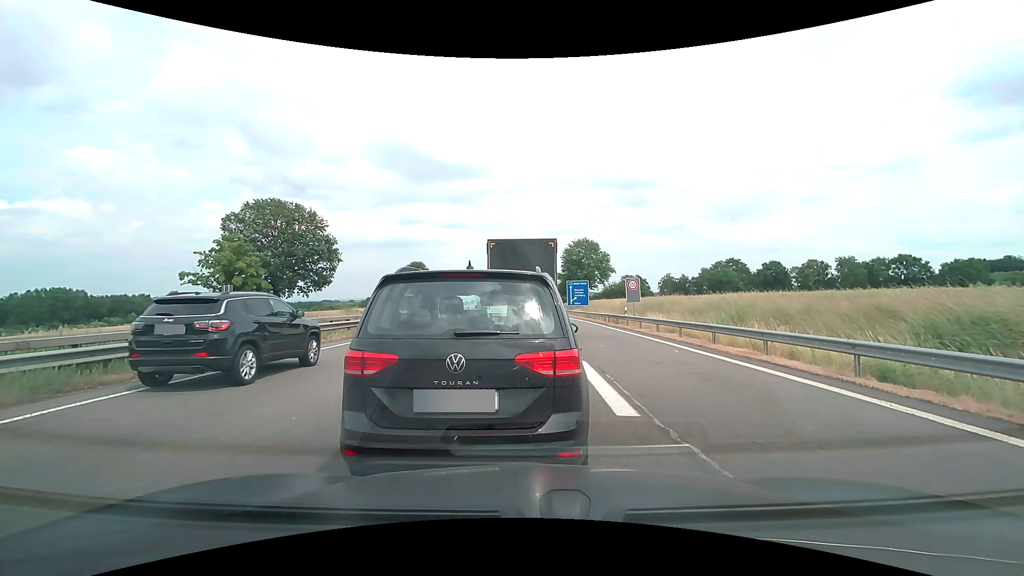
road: motorway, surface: asphalt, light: Day
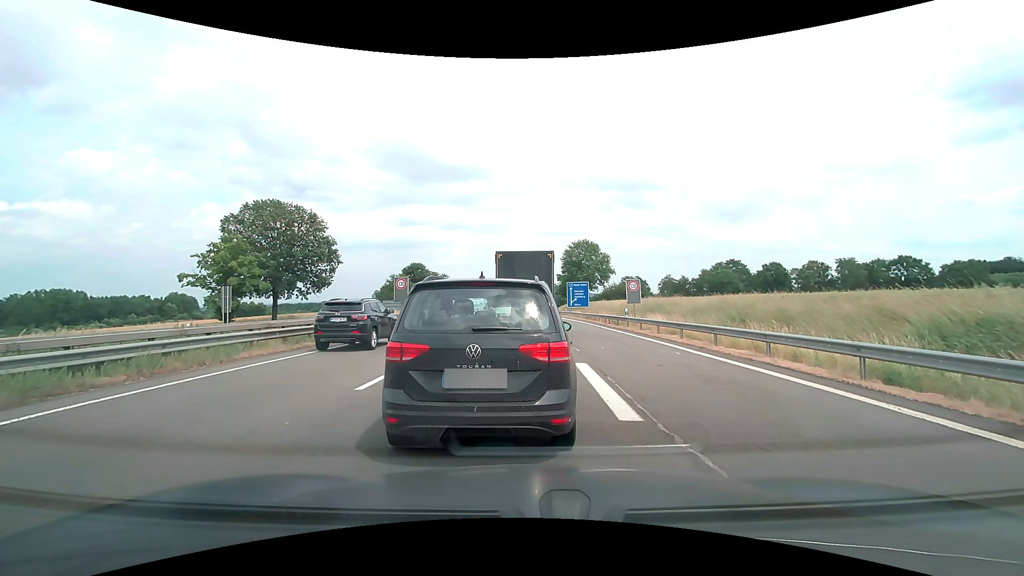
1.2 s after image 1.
(0.0, +0.1) m; 0°
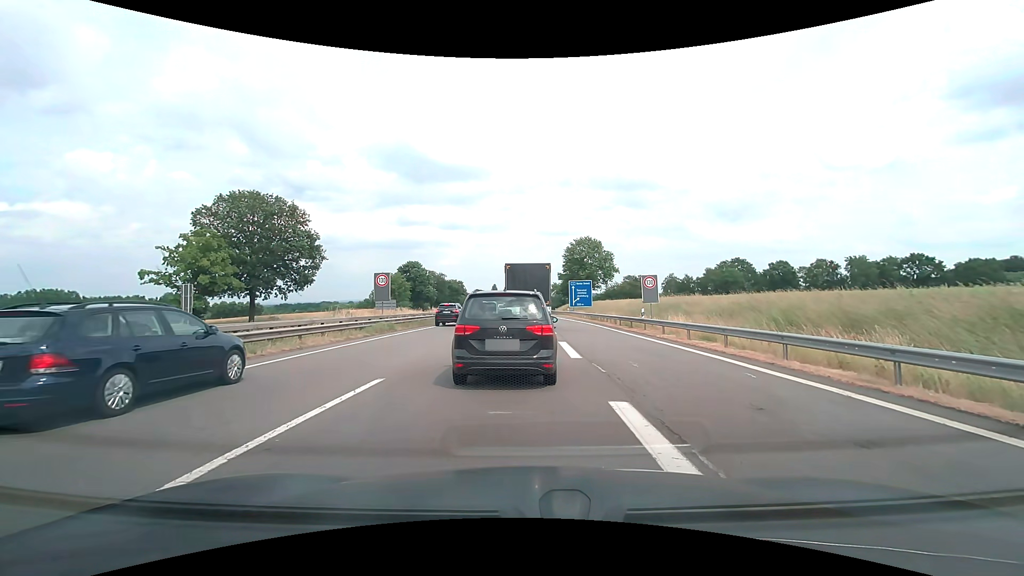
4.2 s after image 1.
(0.0, +5.0) m; +1°
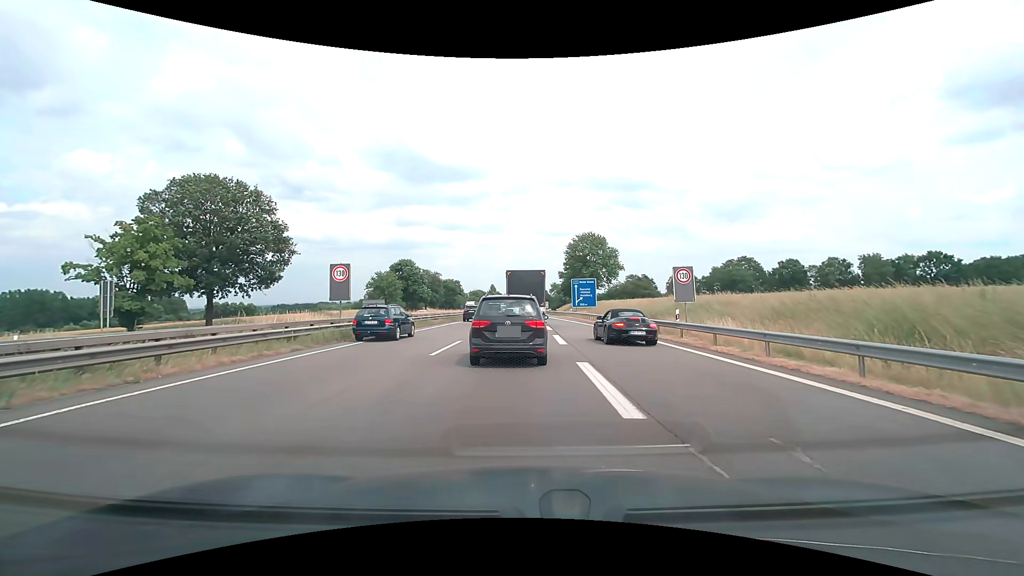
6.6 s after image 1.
(-0.1, +7.1) m; -1°
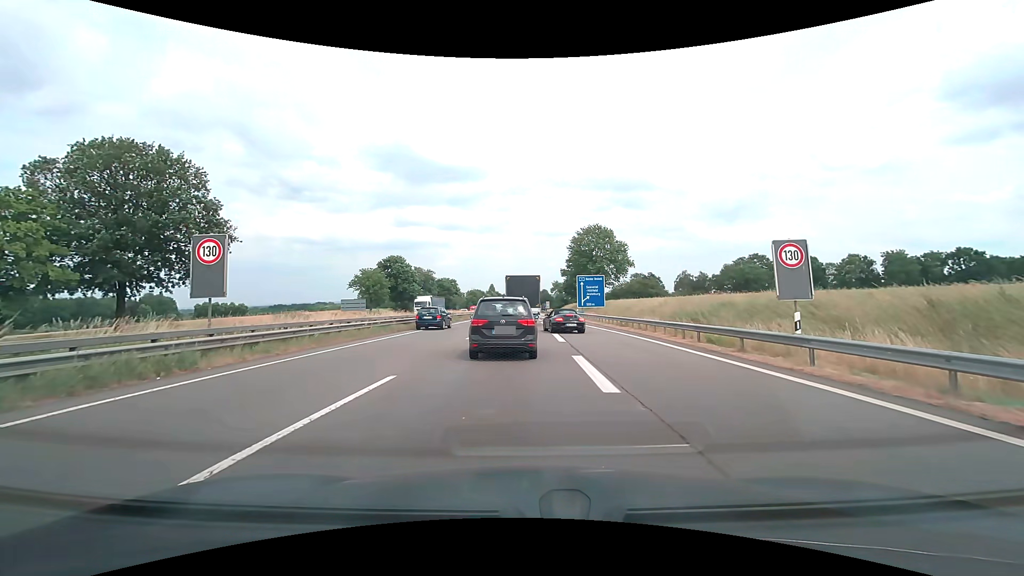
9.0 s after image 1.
(0.0, +10.3) m; 0°
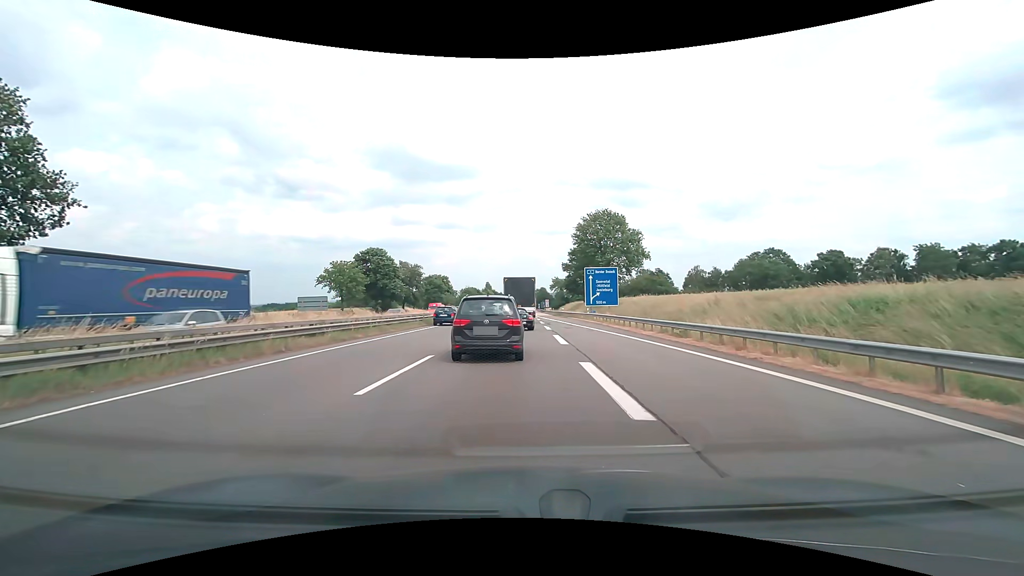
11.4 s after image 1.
(0.0, +14.0) m; 0°
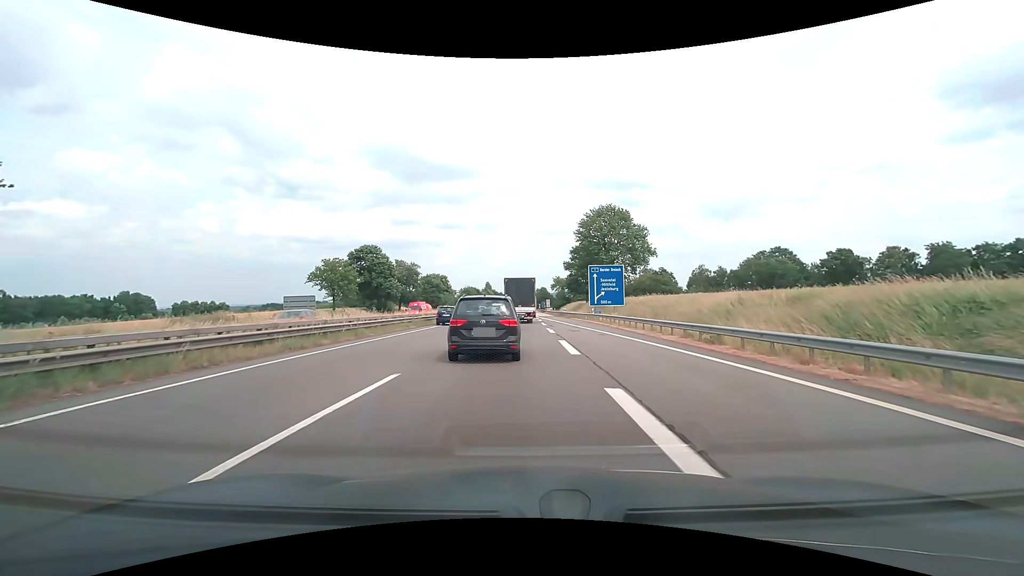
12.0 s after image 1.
(0.0, +3.8) m; 0°
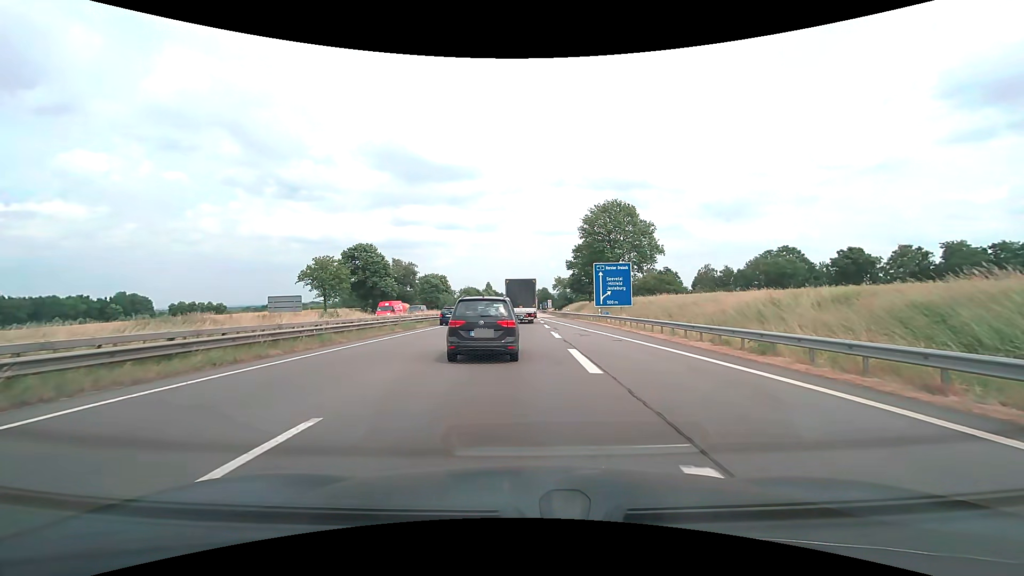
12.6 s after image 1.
(0.0, +4.0) m; 0°
(0, +10) (0, +20) (0, +30) (0, +40) (0, +50) (0, +60) (0, +70) (0, +80) (0, +90) (0, +100) m
